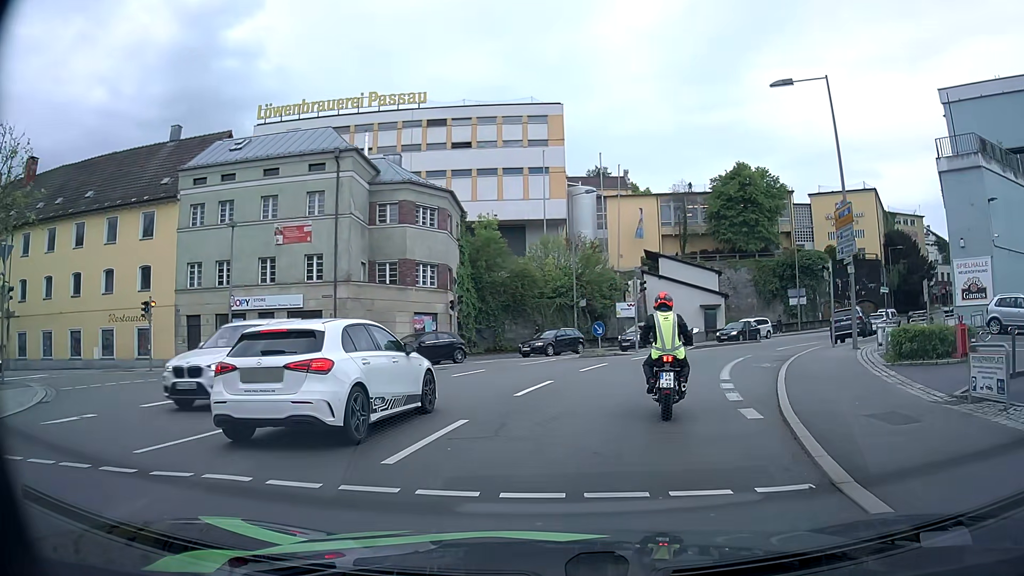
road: residential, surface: asphalt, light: Day
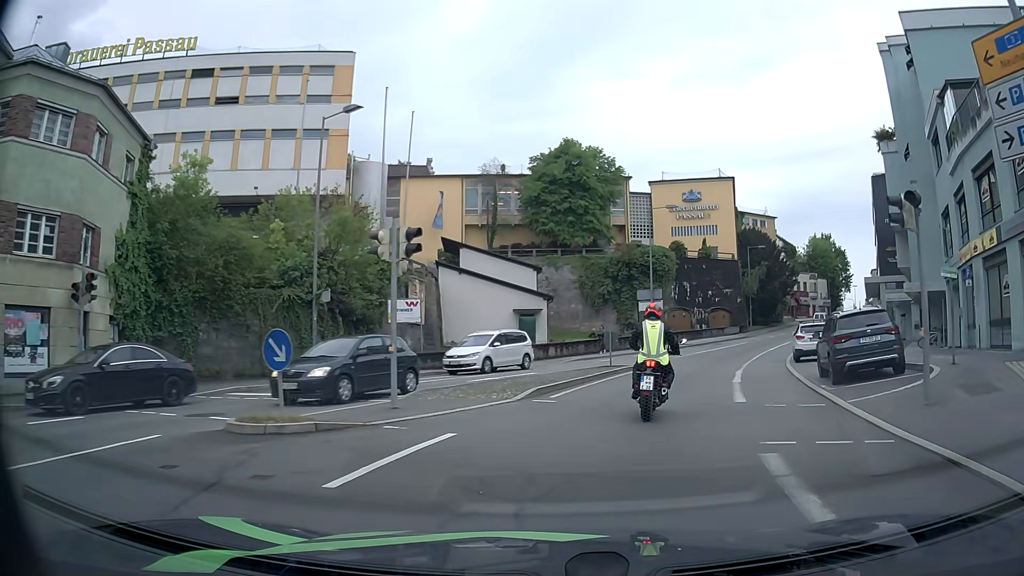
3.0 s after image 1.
(+2.8, +18.3) m; +17°
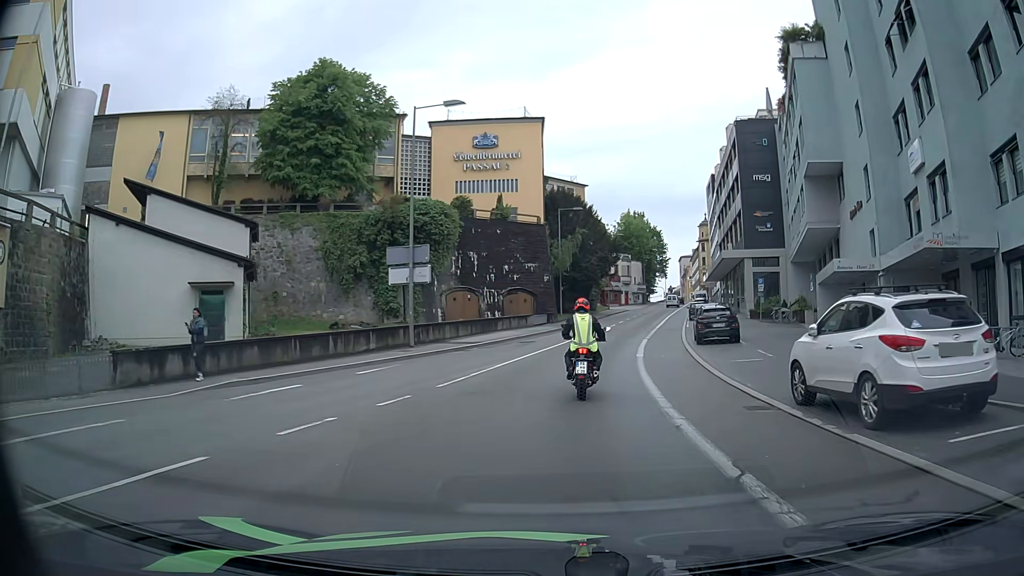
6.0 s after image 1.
(+3.8, +21.3) m; +19°
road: tertiary
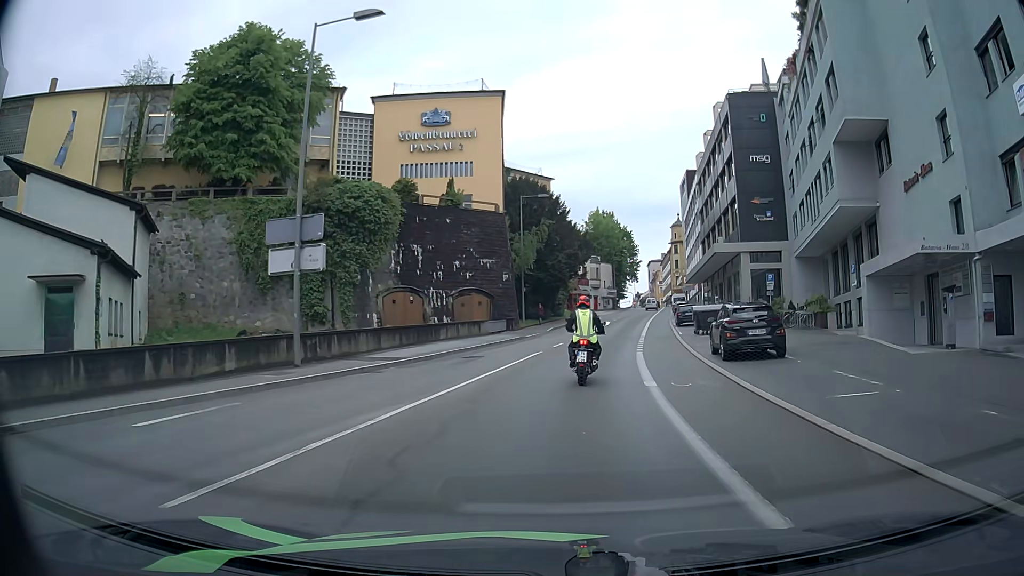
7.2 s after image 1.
(+0.1, +9.5) m; +2°
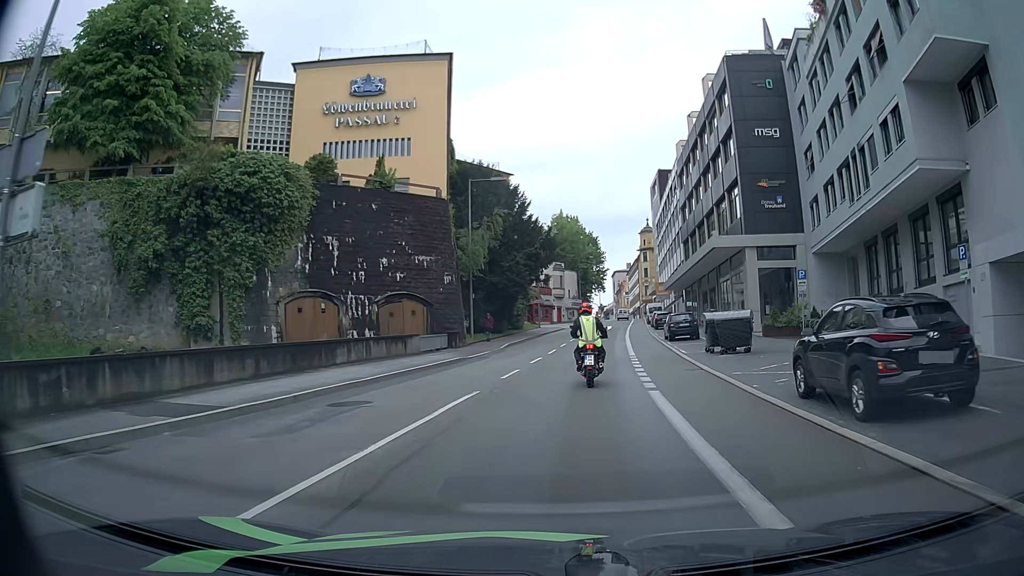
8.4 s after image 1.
(+0.3, +10.7) m; +4°
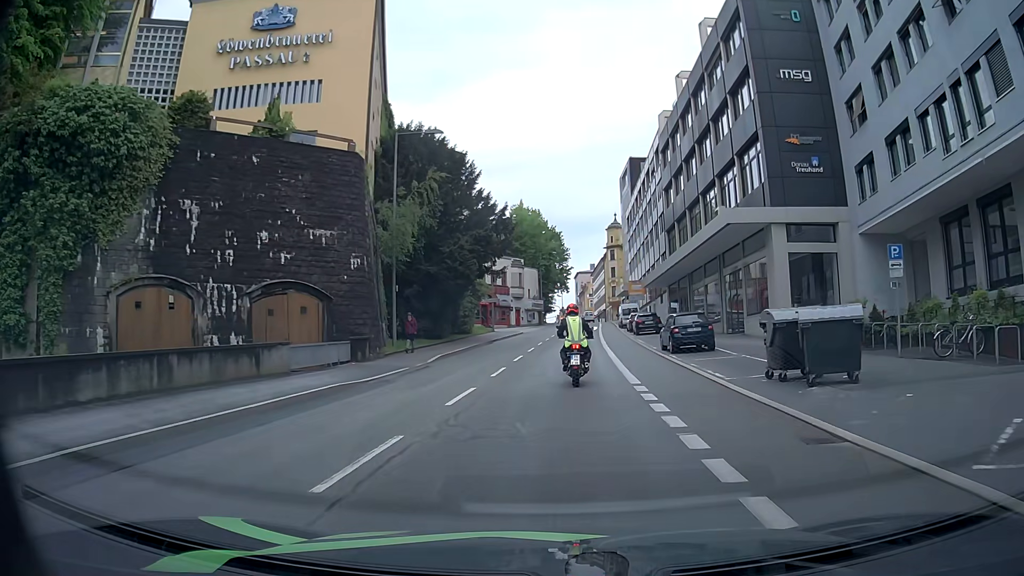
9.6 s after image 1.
(+0.3, +11.3) m; +3°
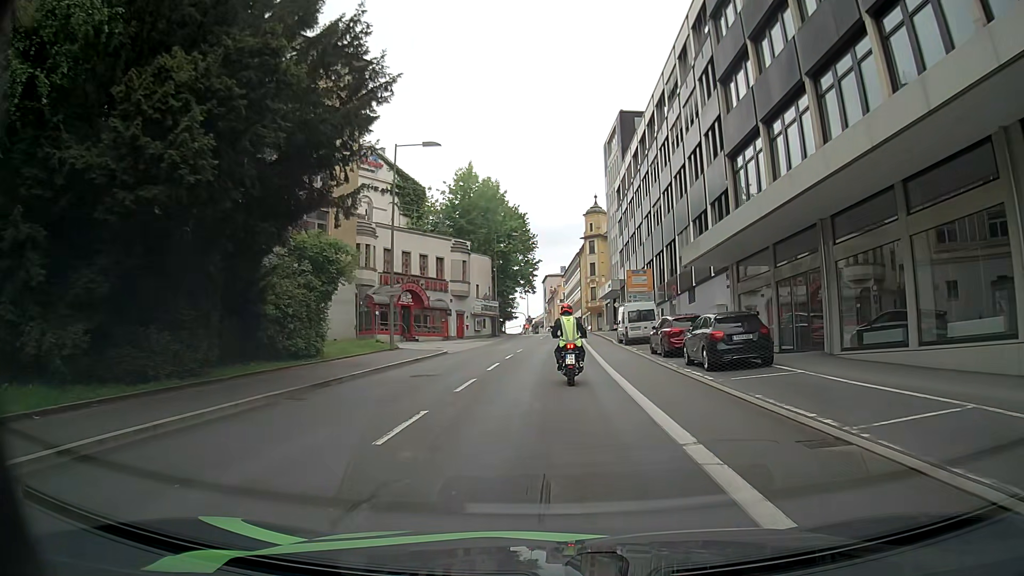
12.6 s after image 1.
(+1.0, +27.9) m; +2°
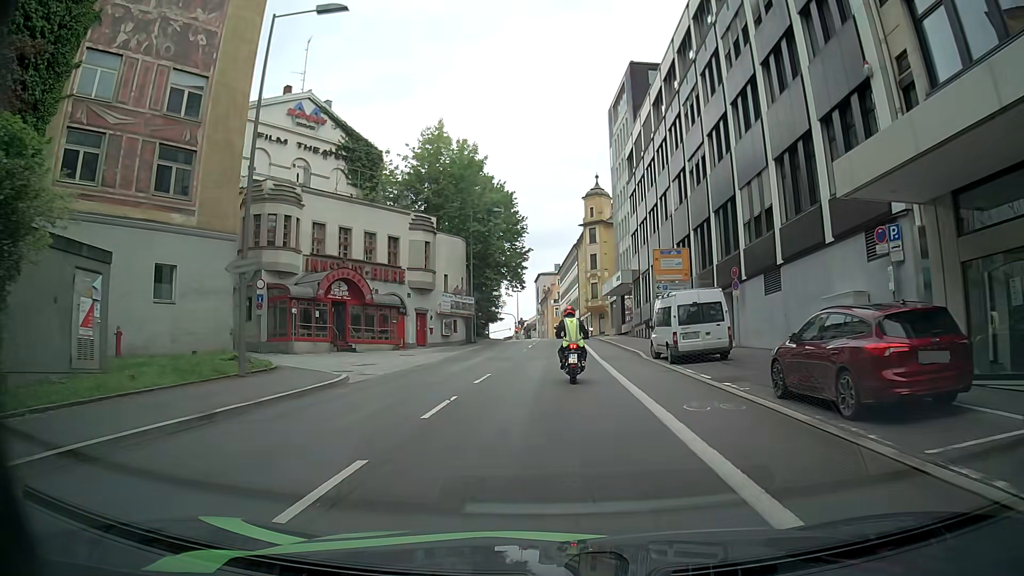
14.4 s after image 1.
(0.0, +15.7) m; 0°
